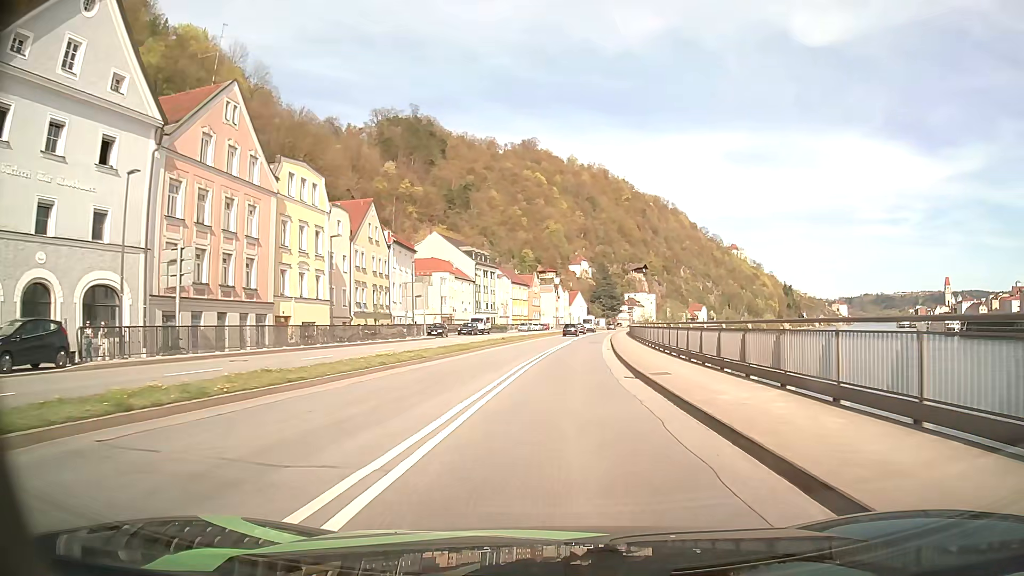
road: primary_link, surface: asphalt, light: Day
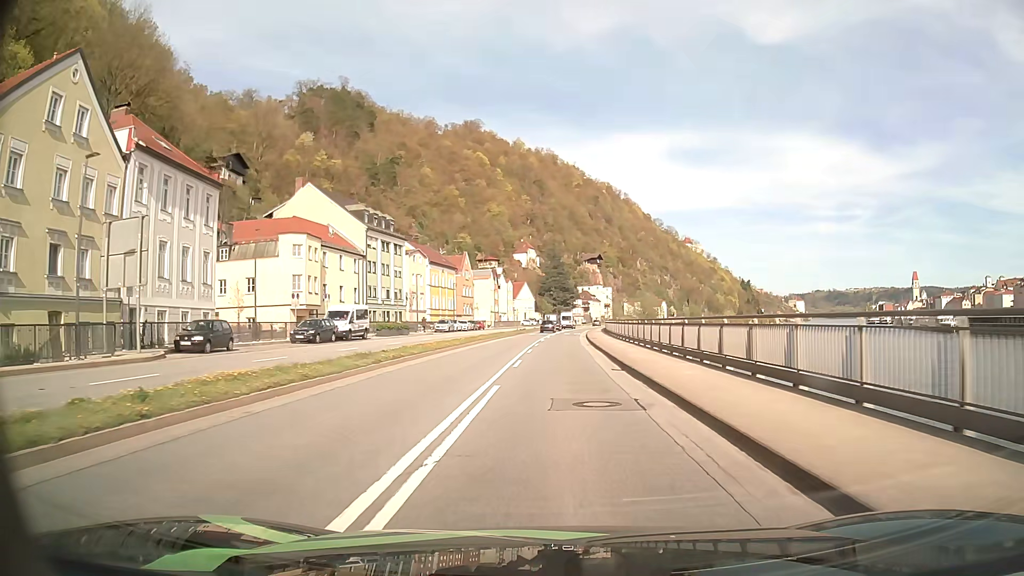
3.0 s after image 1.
(+1.6, +39.0) m; +4°
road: primary
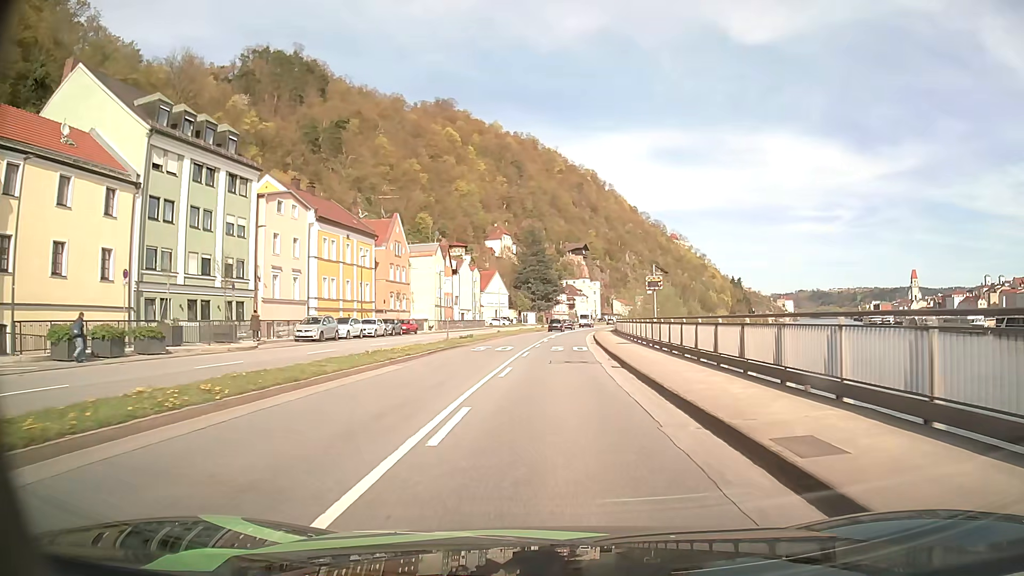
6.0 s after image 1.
(+0.7, +39.8) m; +2°
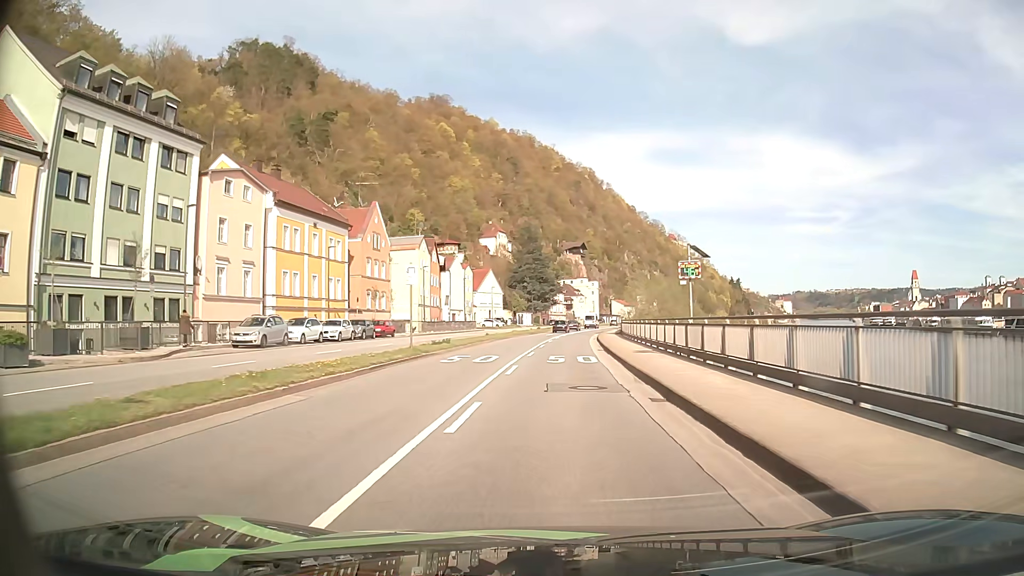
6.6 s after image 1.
(+0.1, +8.0) m; +1°
(0, +10) (0, +20) (0, +30) (+1, +40) (+1, +50) (+2, +60) (+3, +70) (+4, +80) (+6, +90) (+7, +100) m
